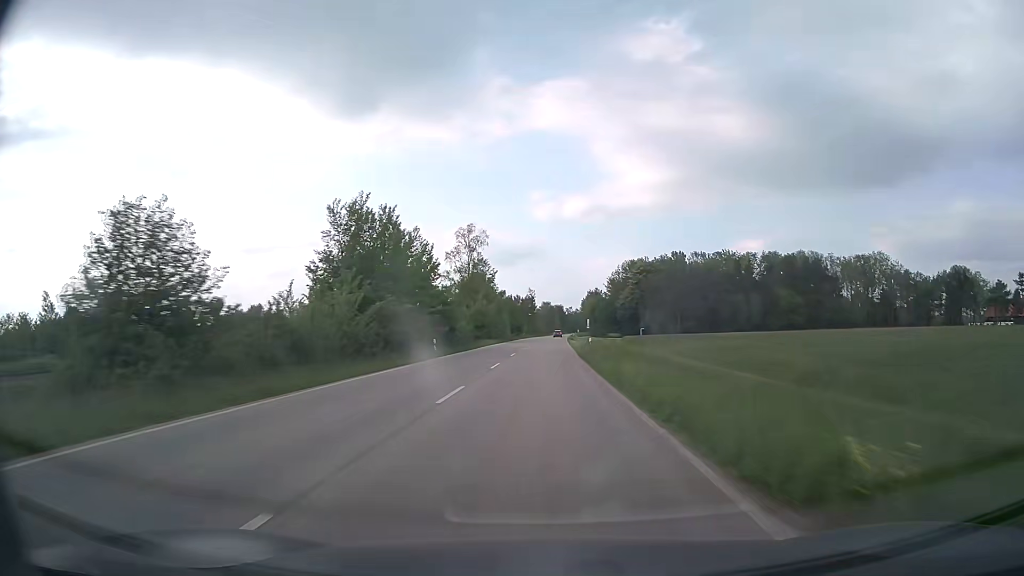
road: secondary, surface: asphalt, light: Day
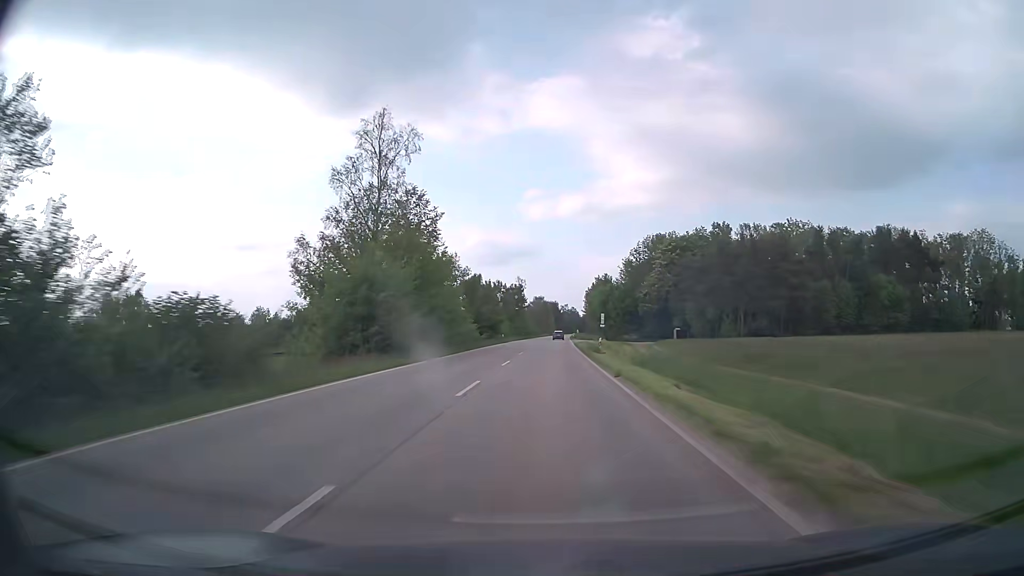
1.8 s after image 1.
(0.0, +46.8) m; 0°
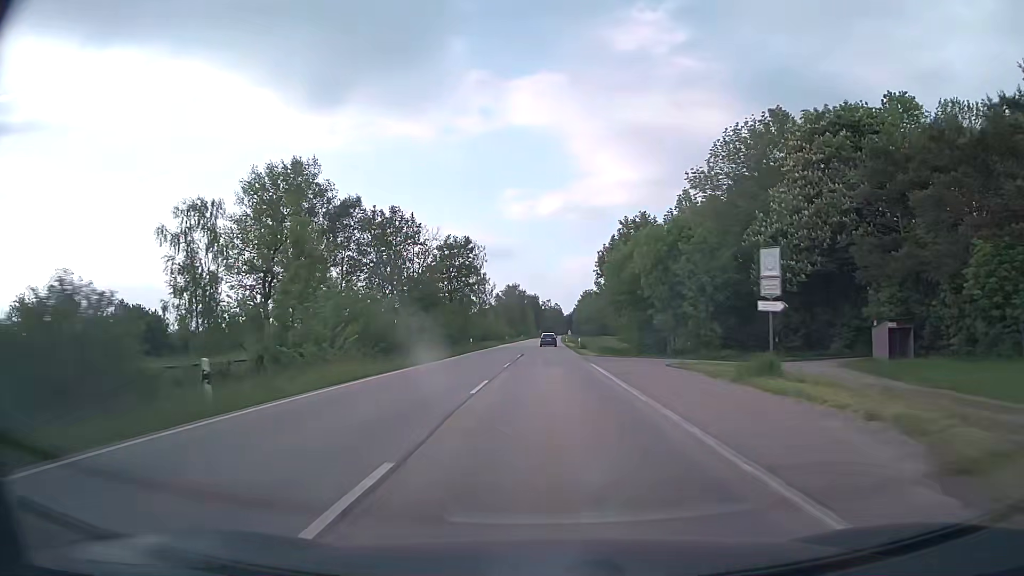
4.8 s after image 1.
(+1.0, +70.1) m; +2°
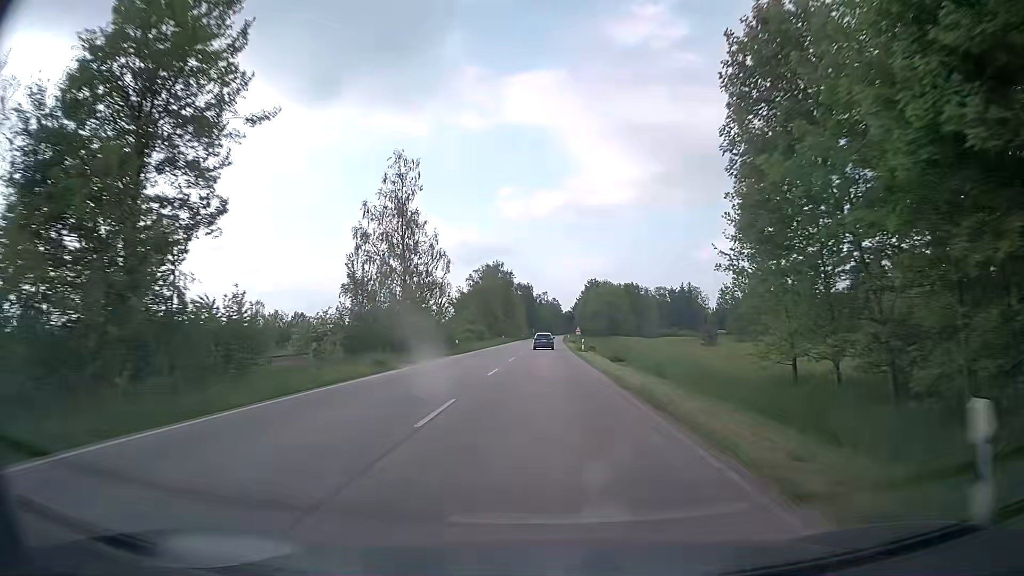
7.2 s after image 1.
(+0.2, +53.2) m; 0°
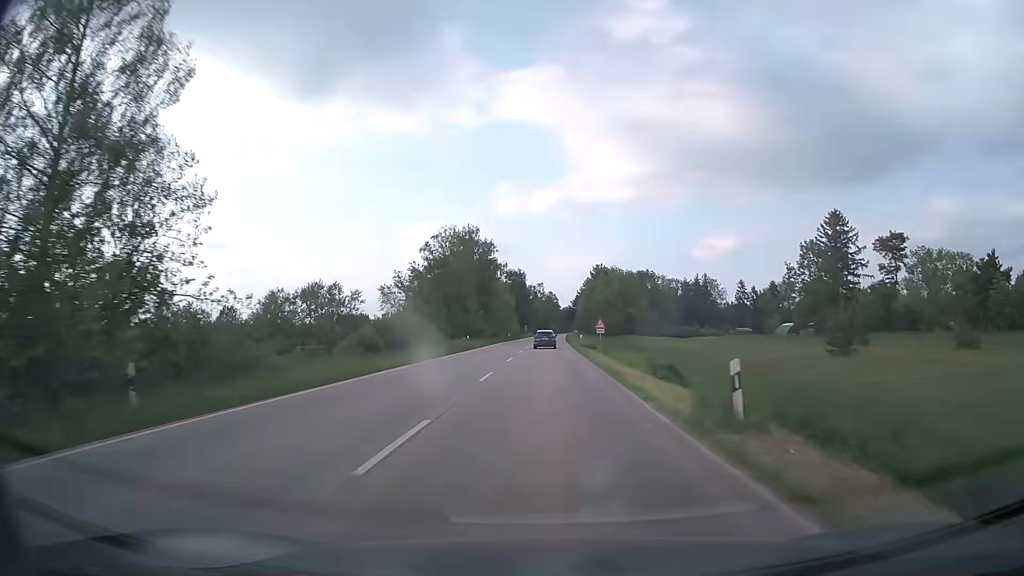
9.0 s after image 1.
(0.0, +39.2) m; 0°
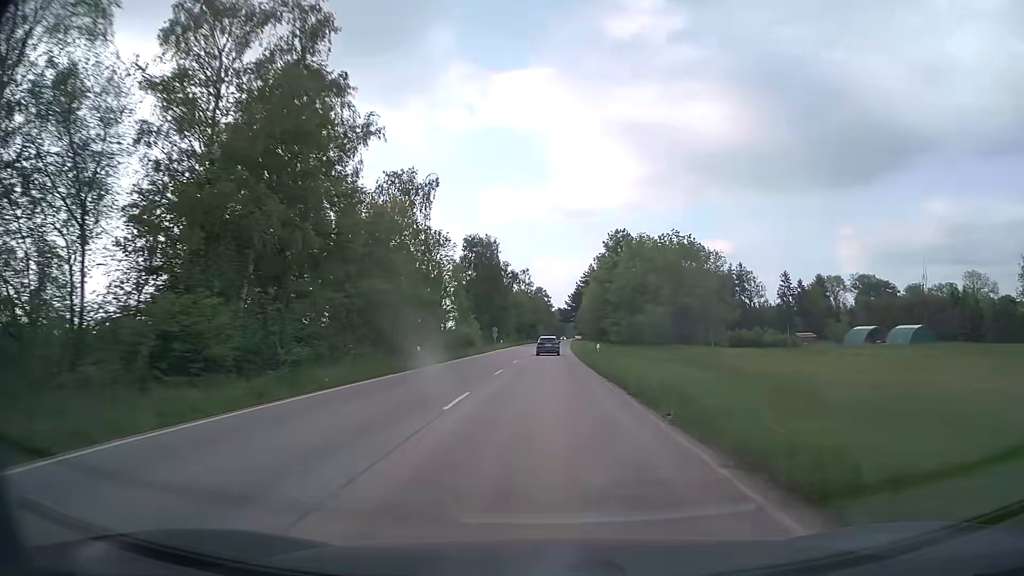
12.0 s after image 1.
(+0.5, +65.7) m; +1°
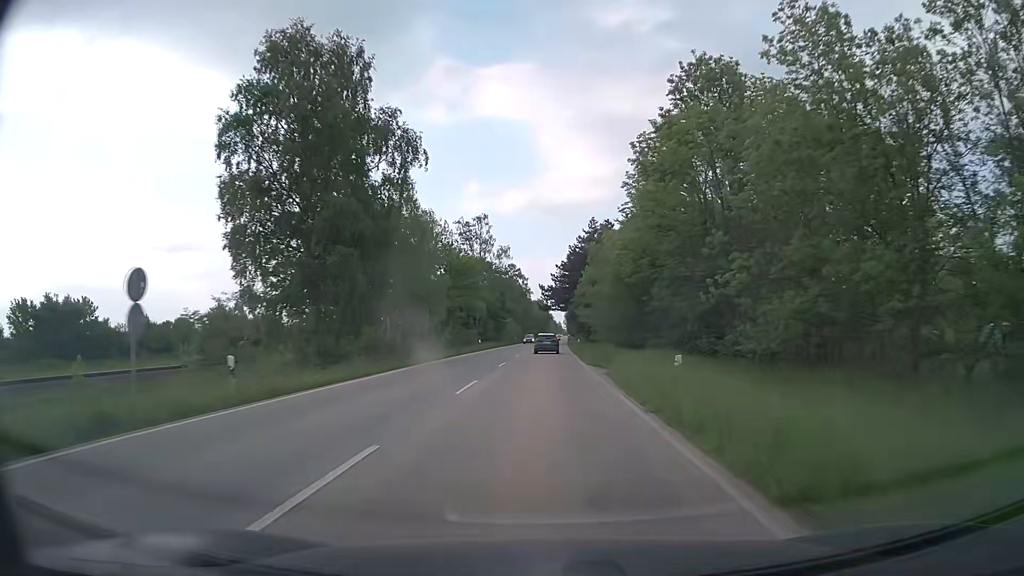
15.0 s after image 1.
(+1.0, +68.3) m; +2°
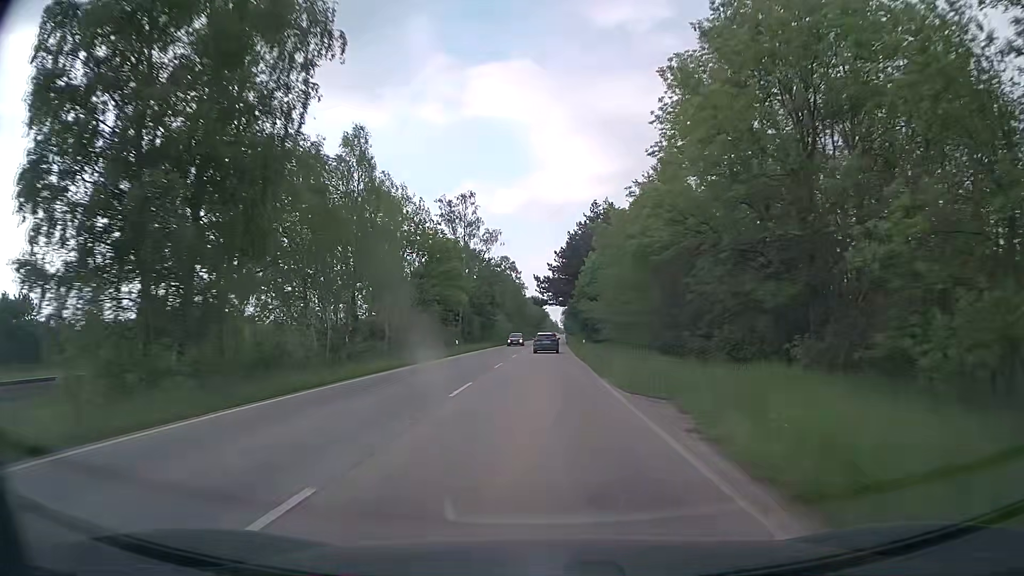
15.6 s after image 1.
(0.0, +13.6) m; 0°
(0, +10) (0, +20) (0, +30) (0, +40) (0, +50) (0, +60) (+1, +70) (+1, +80) (+1, +90) (+1, +100) m
